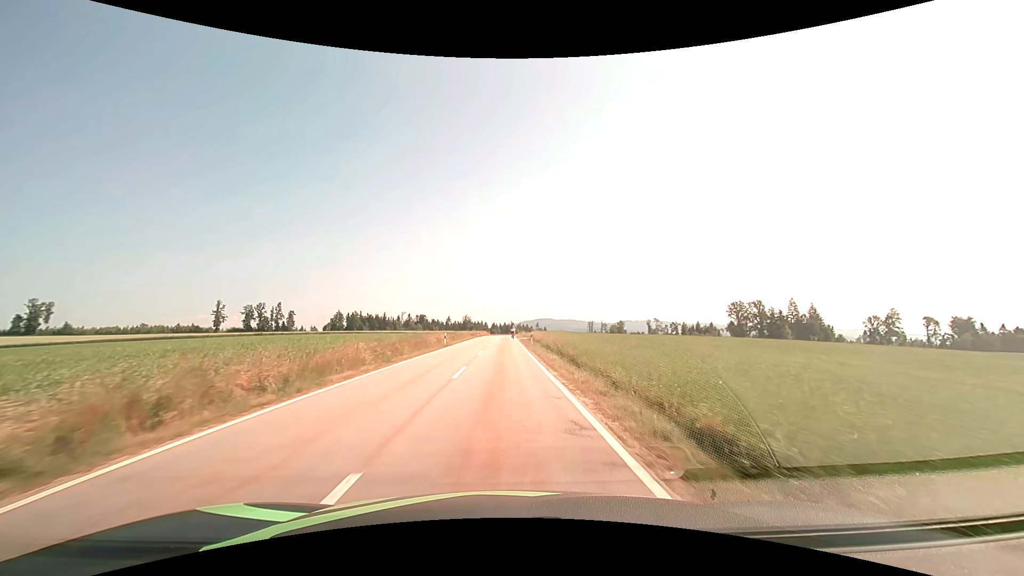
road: tertiary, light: Day
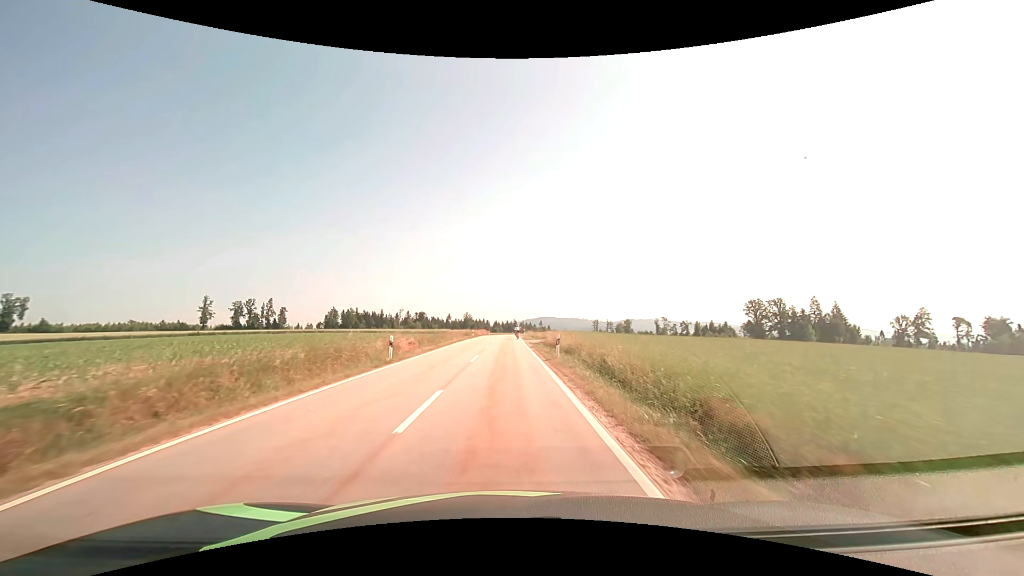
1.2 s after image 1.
(0.0, +19.0) m; 0°
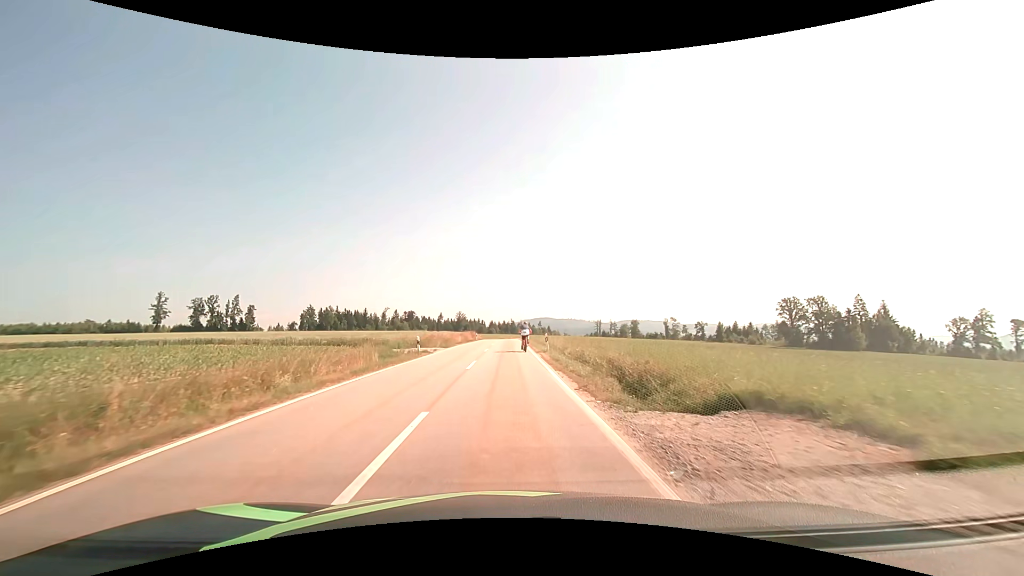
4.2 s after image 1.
(0.0, +39.8) m; 0°
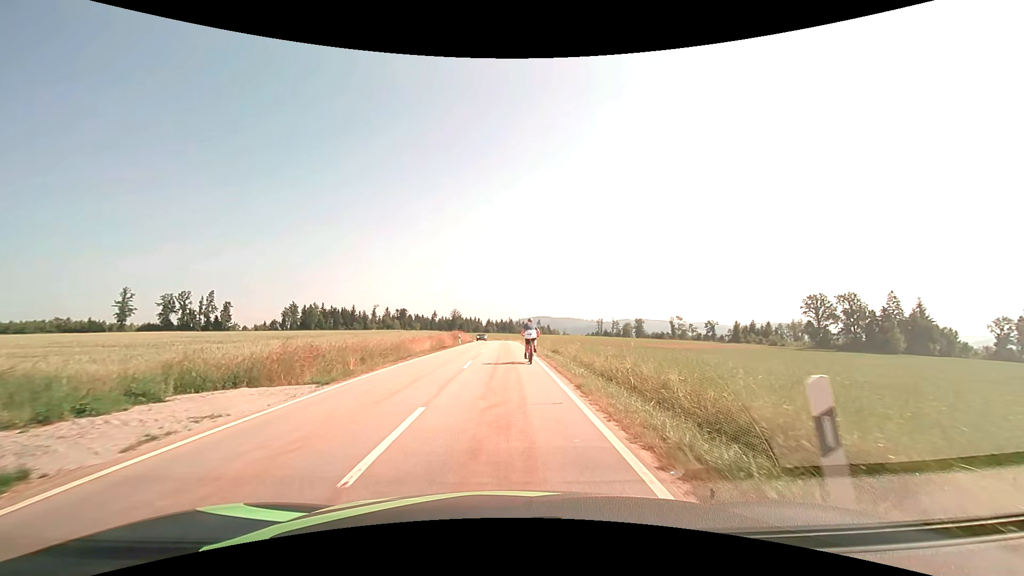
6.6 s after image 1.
(+0.1, +23.9) m; 0°
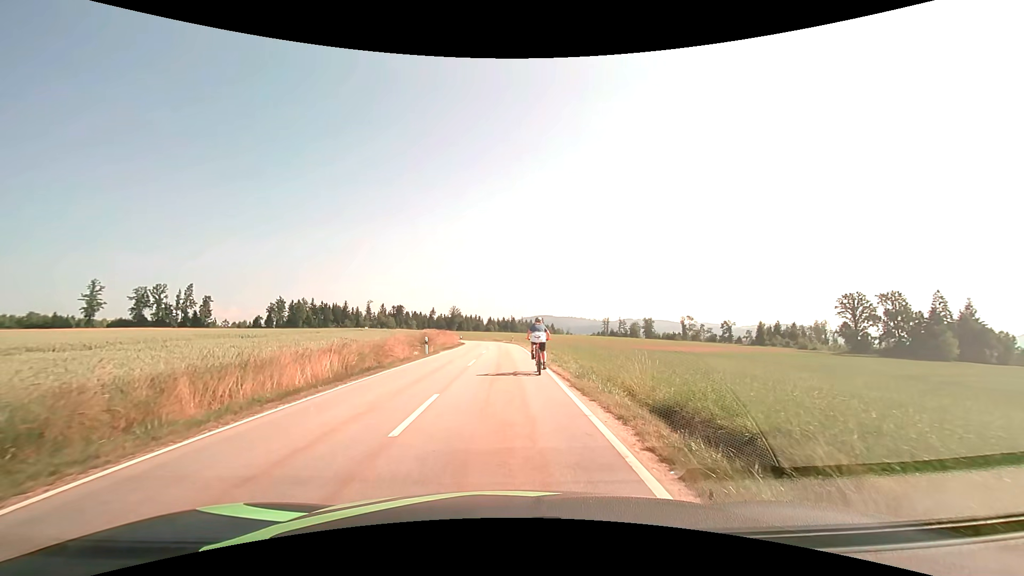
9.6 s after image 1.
(+0.1, +22.6) m; 0°
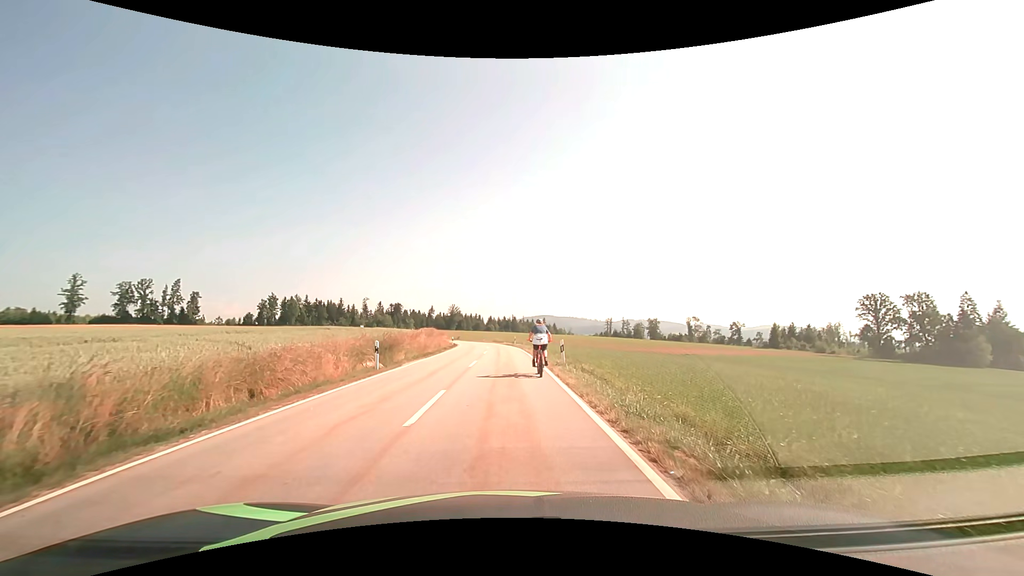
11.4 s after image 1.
(0.0, +11.9) m; 0°
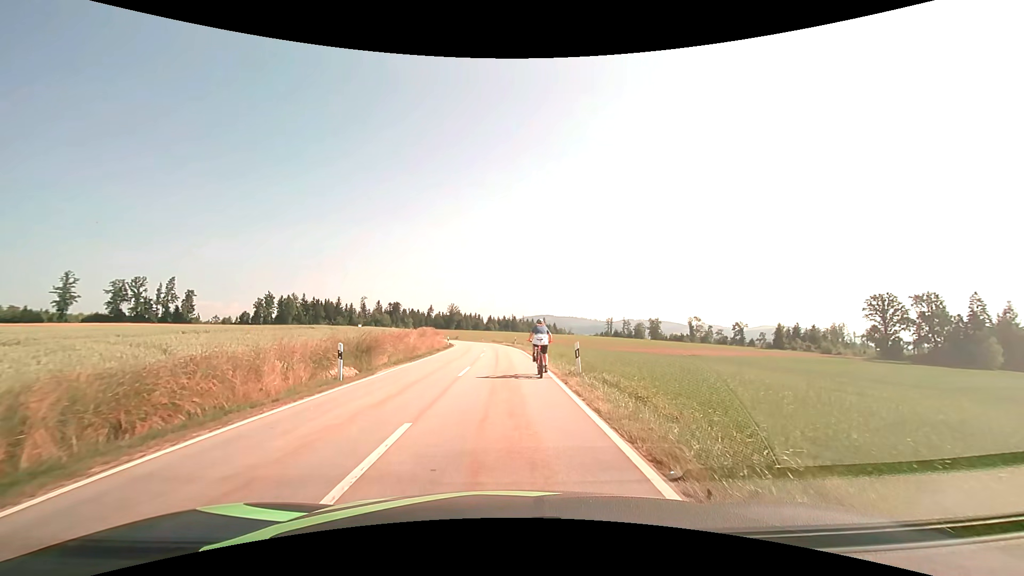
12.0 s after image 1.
(0.0, +4.1) m; 0°
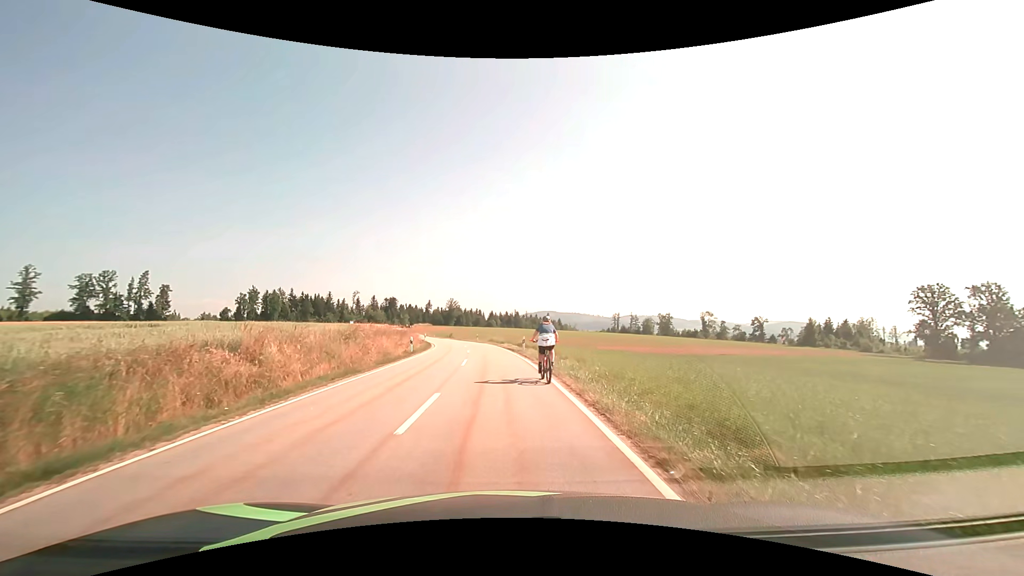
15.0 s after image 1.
(+0.1, +21.2) m; 0°
(0, +10) (-1, +20) (-2, +30) (-4, +40) (-5, +50) (-6, +60) (-8, +70) (-10, +79) (-12, +89) (-14, +99) m
